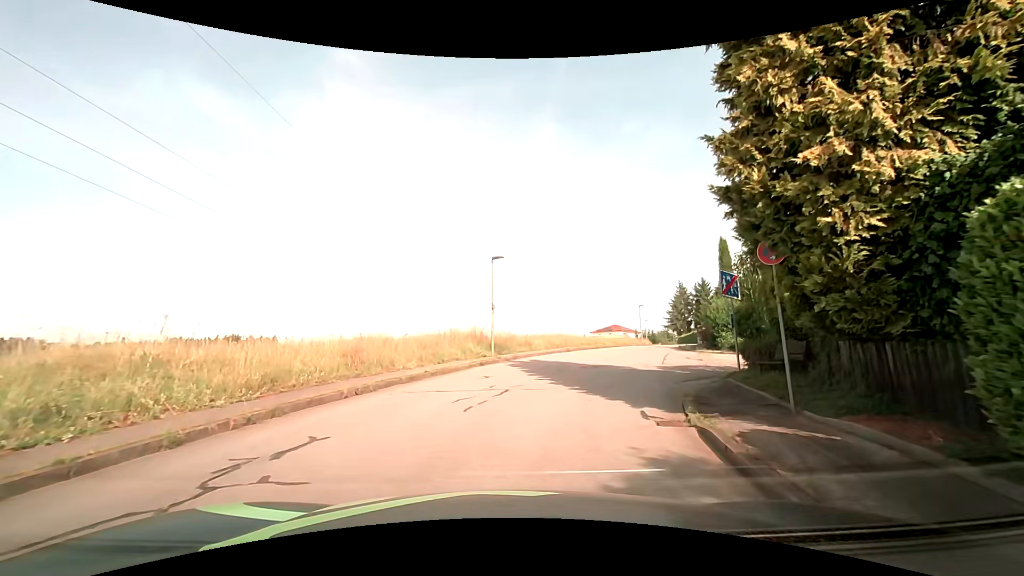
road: residential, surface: asphalt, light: Day
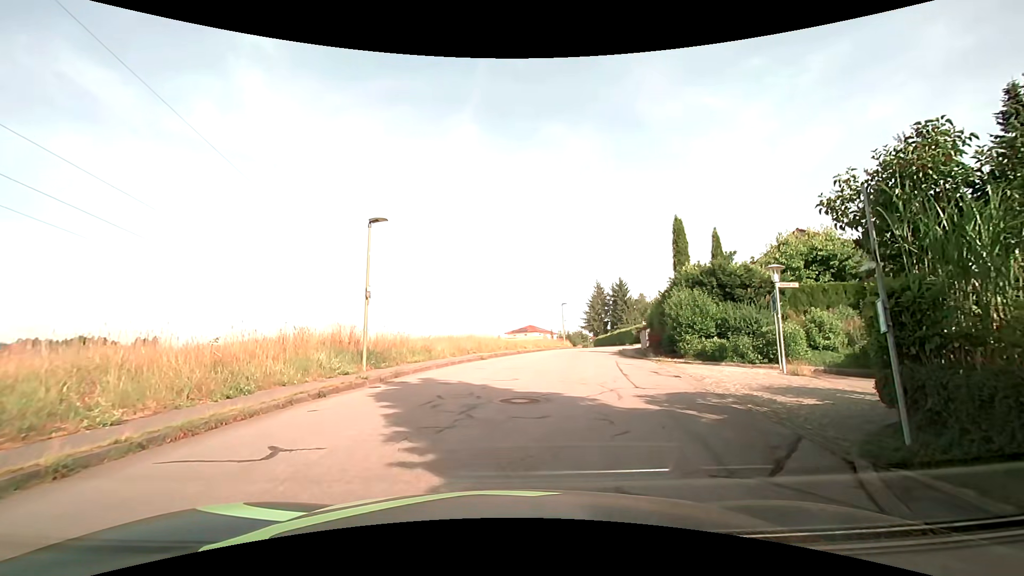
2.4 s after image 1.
(+0.7, +8.1) m; +11°
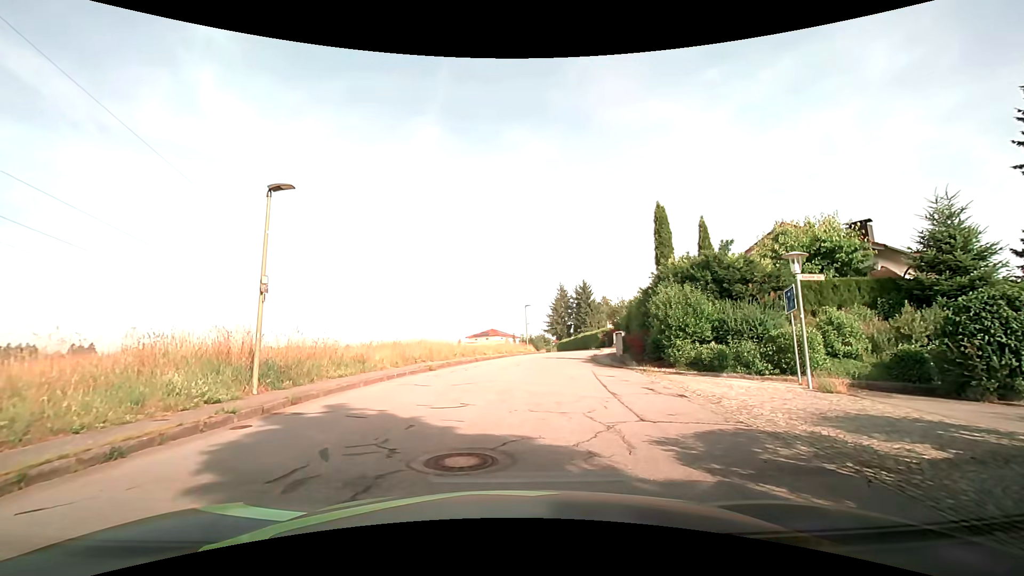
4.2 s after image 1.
(+0.1, +4.0) m; +7°
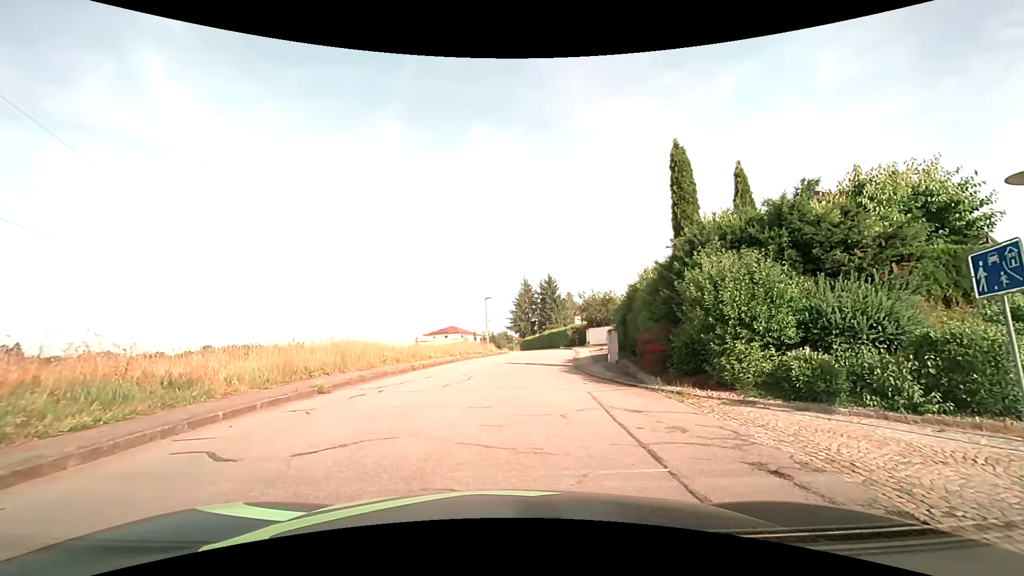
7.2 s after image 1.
(+0.1, +7.7) m; +3°
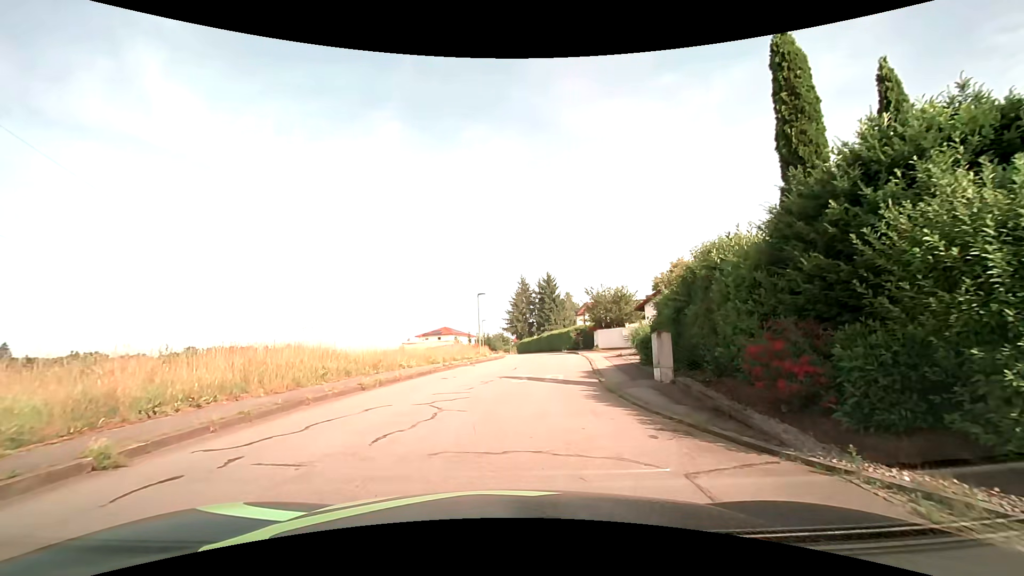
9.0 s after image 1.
(-0.1, +6.5) m; -1°
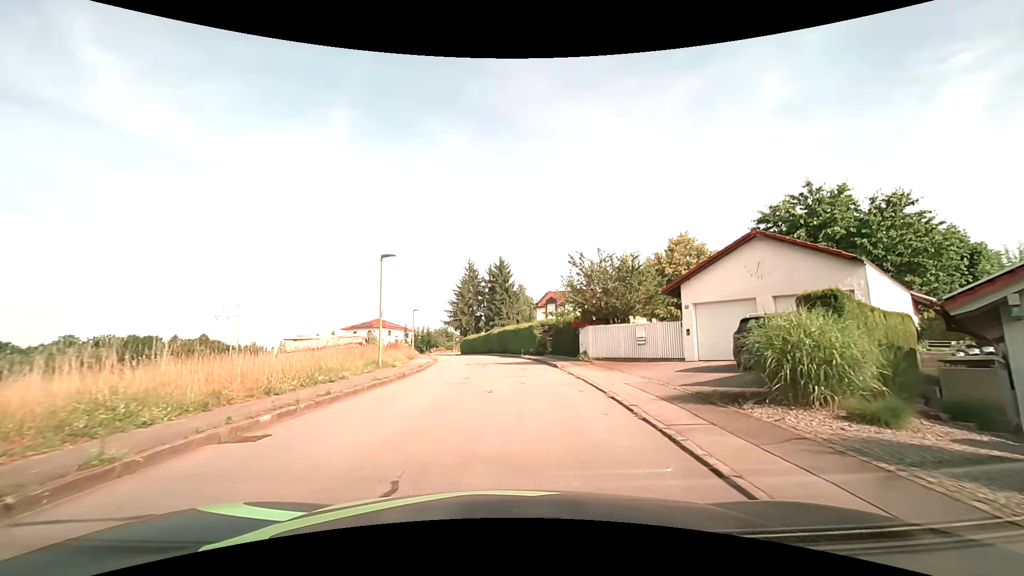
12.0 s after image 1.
(+0.8, +17.2) m; +6°
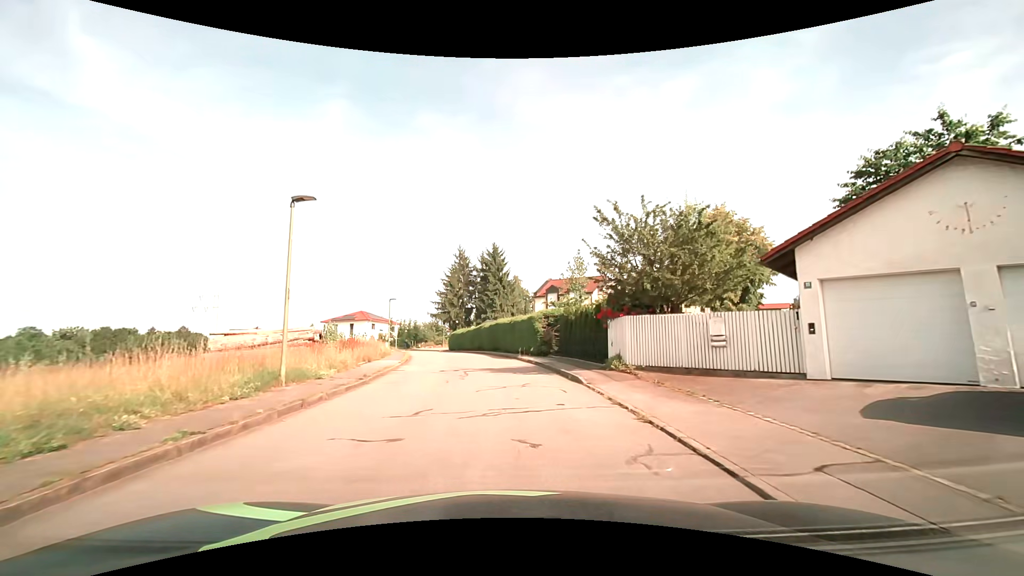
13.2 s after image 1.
(0.0, +8.6) m; 0°
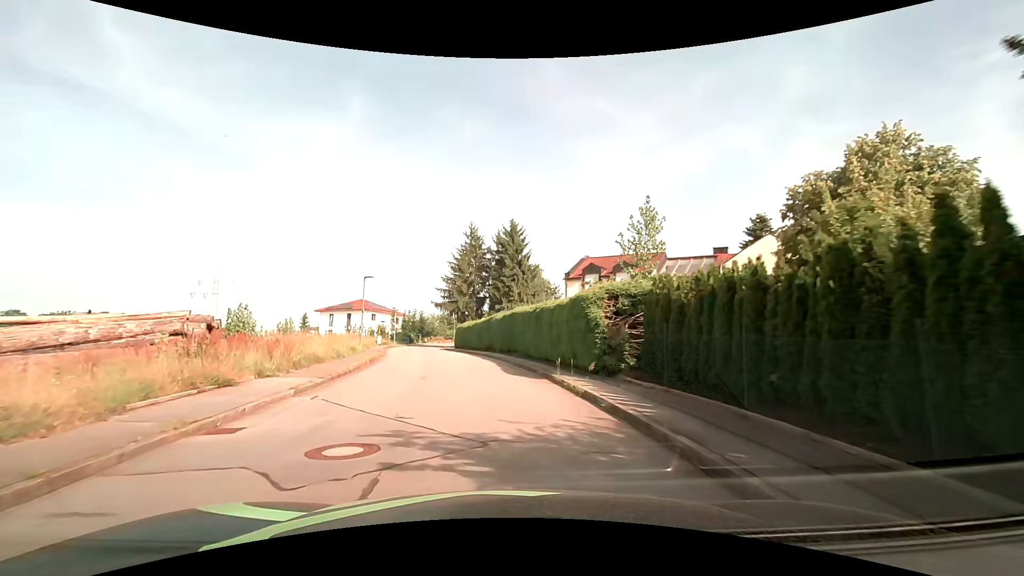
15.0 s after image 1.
(-0.1, +13.8) m; -2°
(0, +10) (-1, +20) (-3, +30) (-5, +40) (-7, +49) (-9, +59) (-10, +69) (-10, +79) (-9, +89) (-7, +99) m
